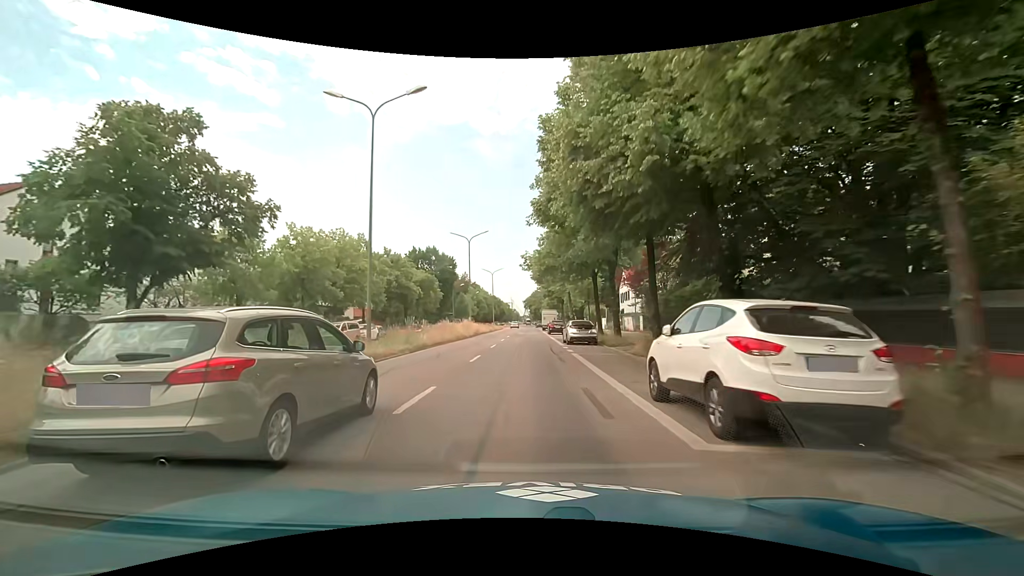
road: primary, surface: asphalt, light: Day
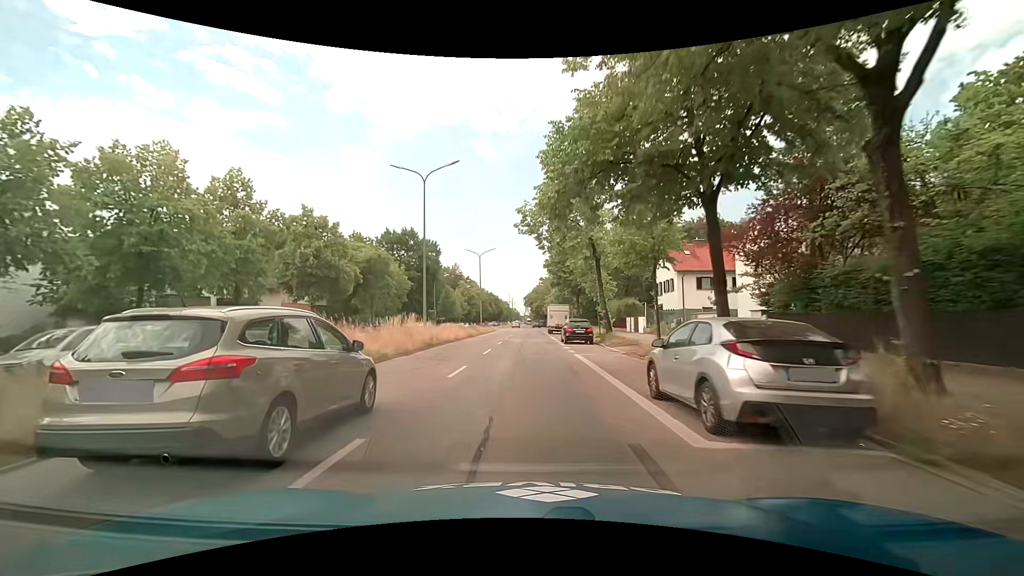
(-0.5, +22.8) m; -1°
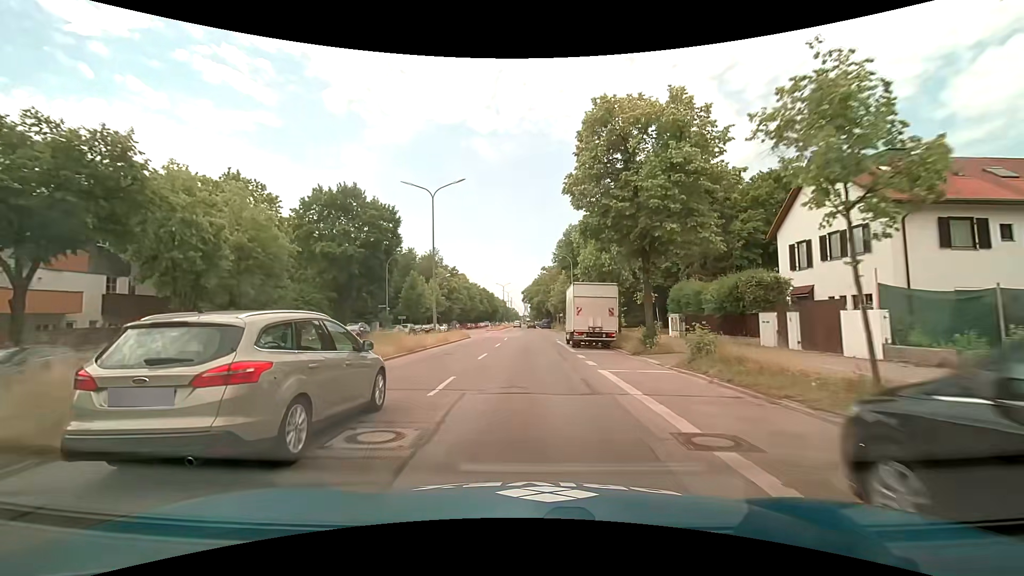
(-0.4, +30.4) m; 0°
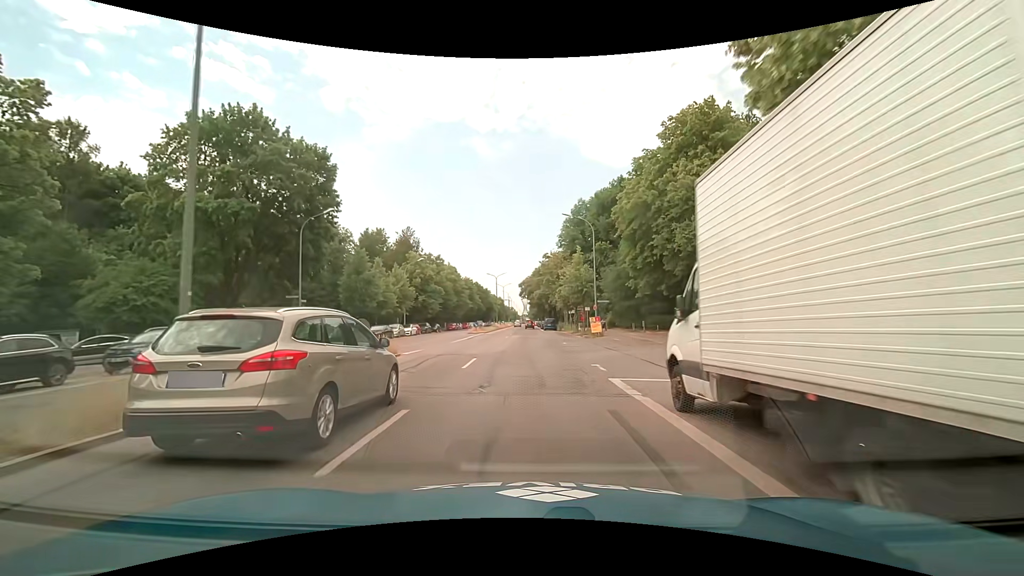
(-0.1, +22.8) m; 0°
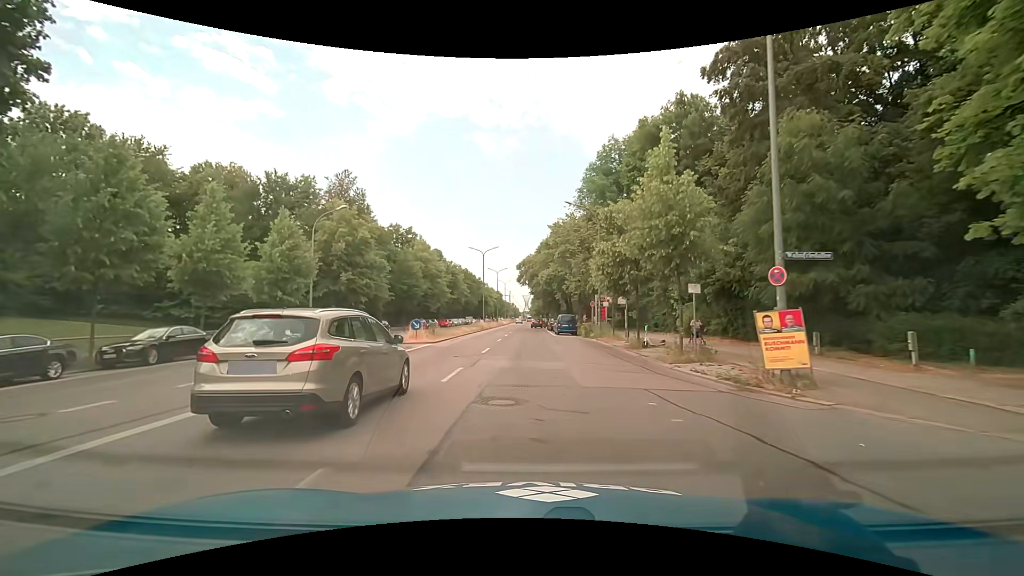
(-0.2, +30.3) m; -1°
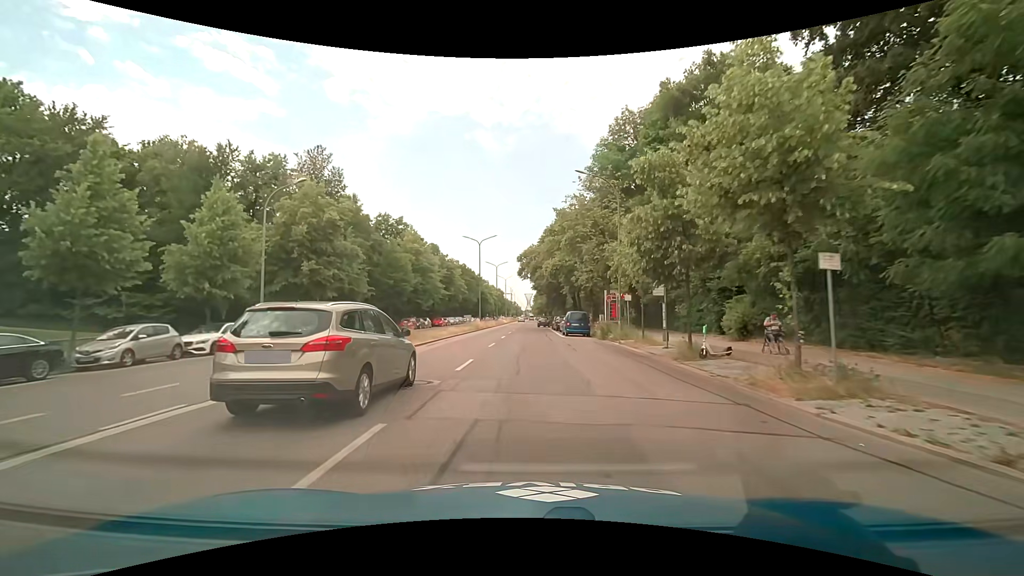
(0.0, +7.5) m; 0°
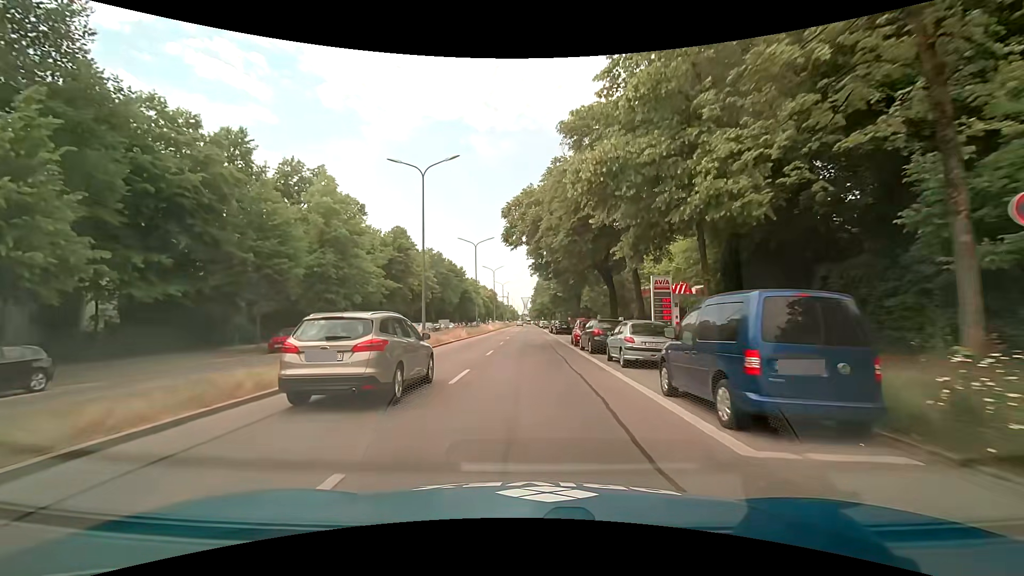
(0.0, +29.2) m; 0°
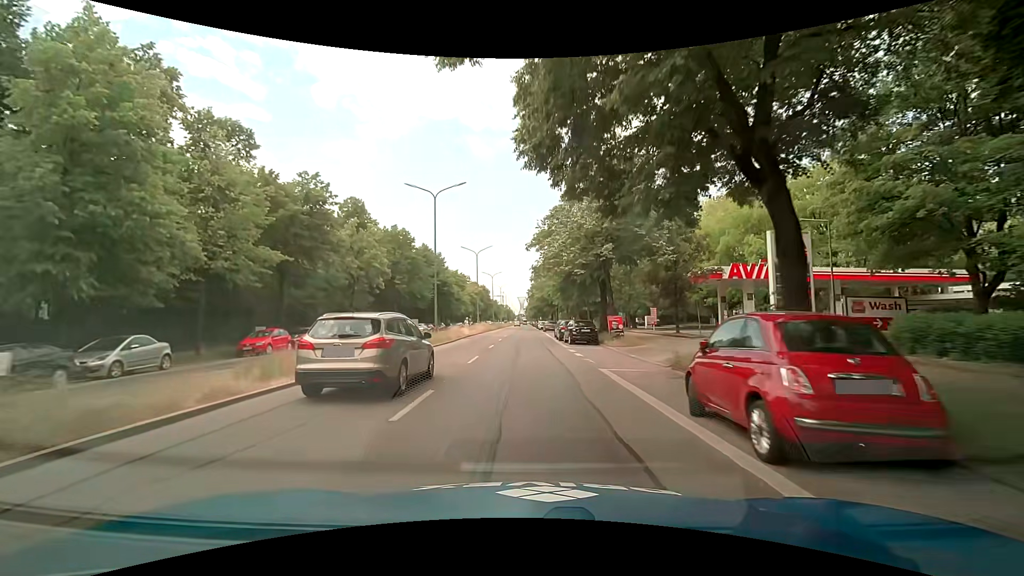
(+0.2, +22.4) m; 0°
(0, +10) (0, +20) (0, +30) (0, +40) (0, +50) (0, +60) (+1, +70) (+1, +80) (+1, +90) (+1, +100) m
